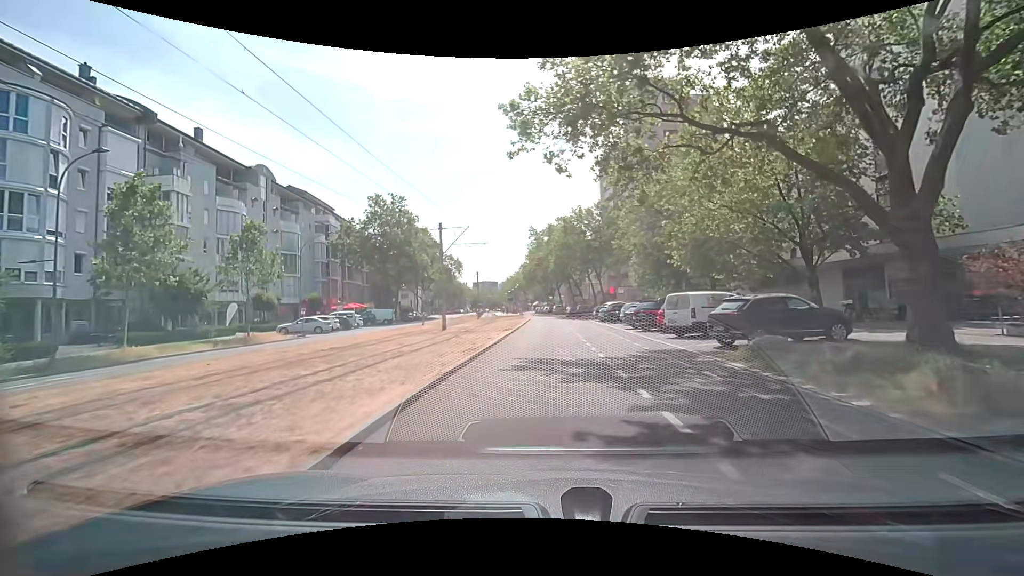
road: tertiary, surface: asphalt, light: Day
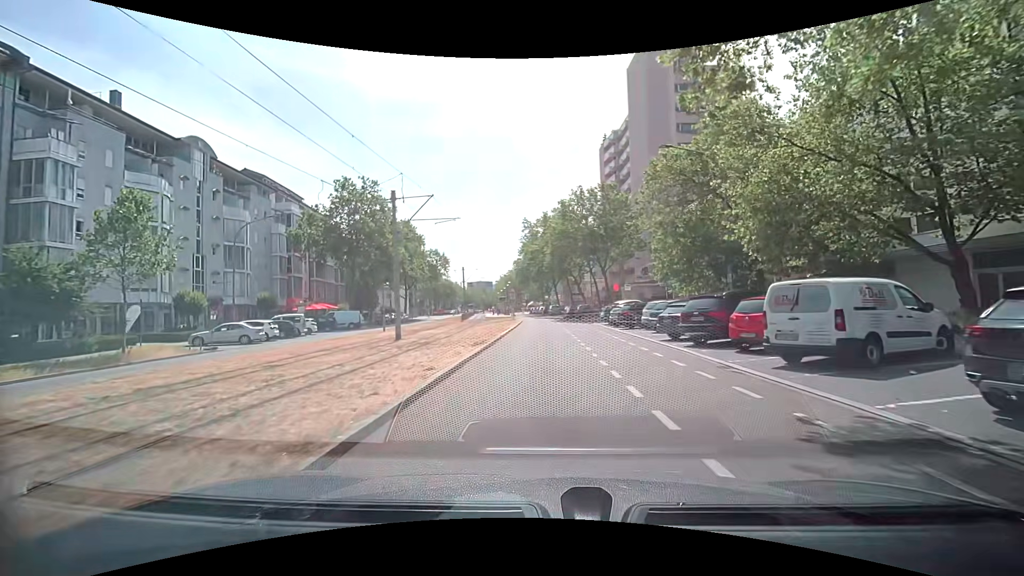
(0.0, +9.9) m; -1°
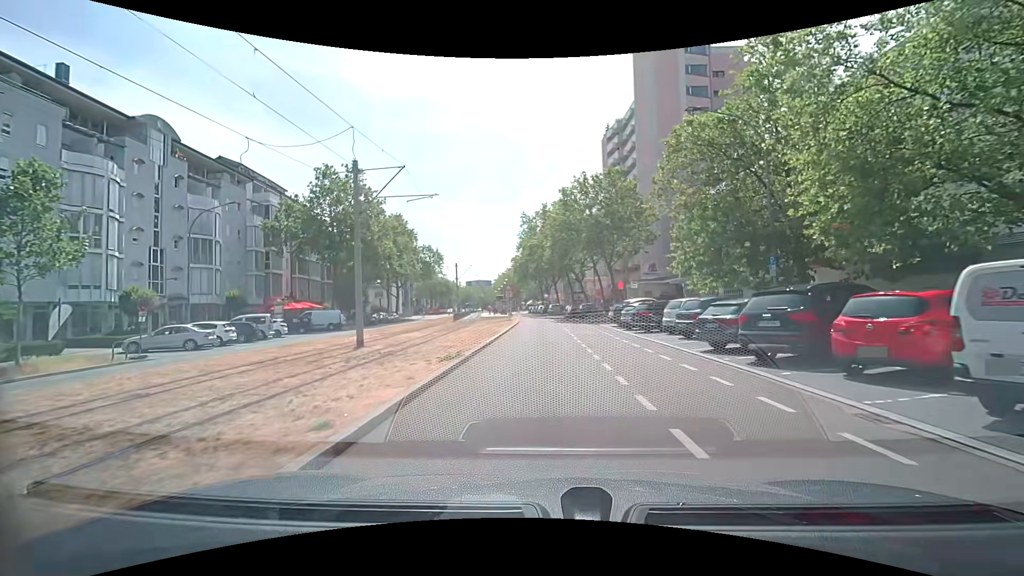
(+0.1, +5.0) m; 0°
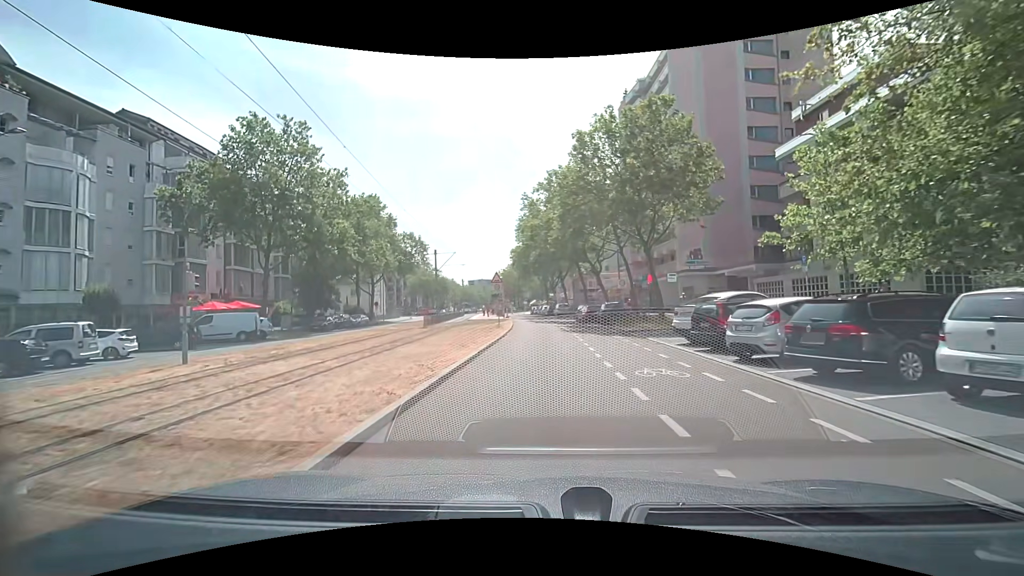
(+0.2, +15.3) m; +1°
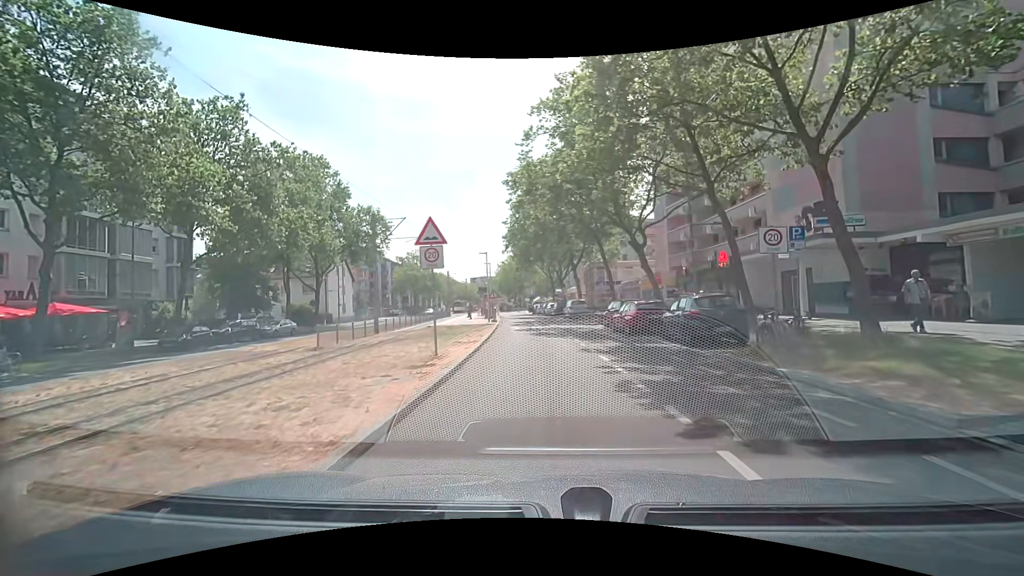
(-0.1, +19.3) m; -1°
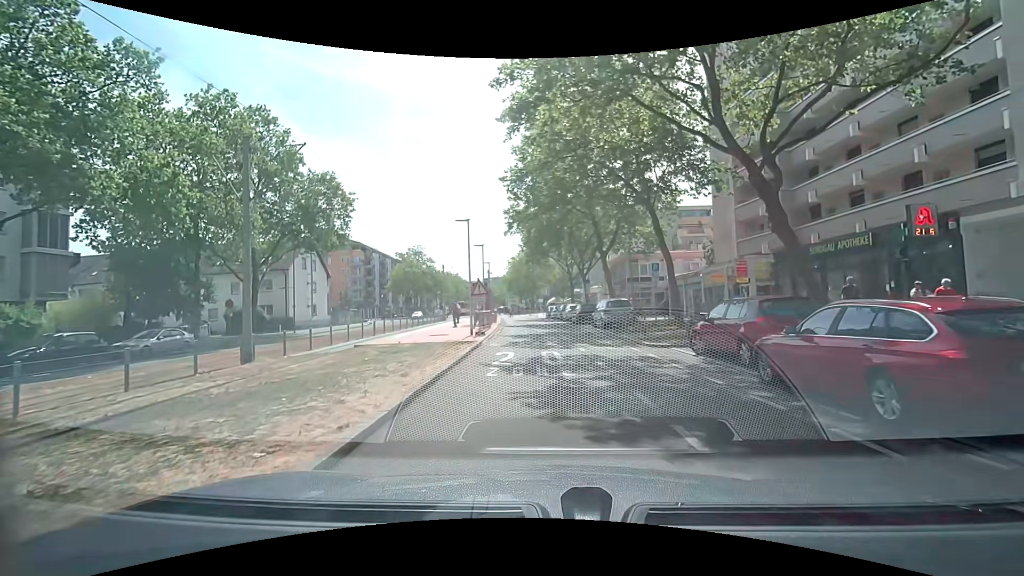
(-0.1, +14.6) m; -2°
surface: paving_stones
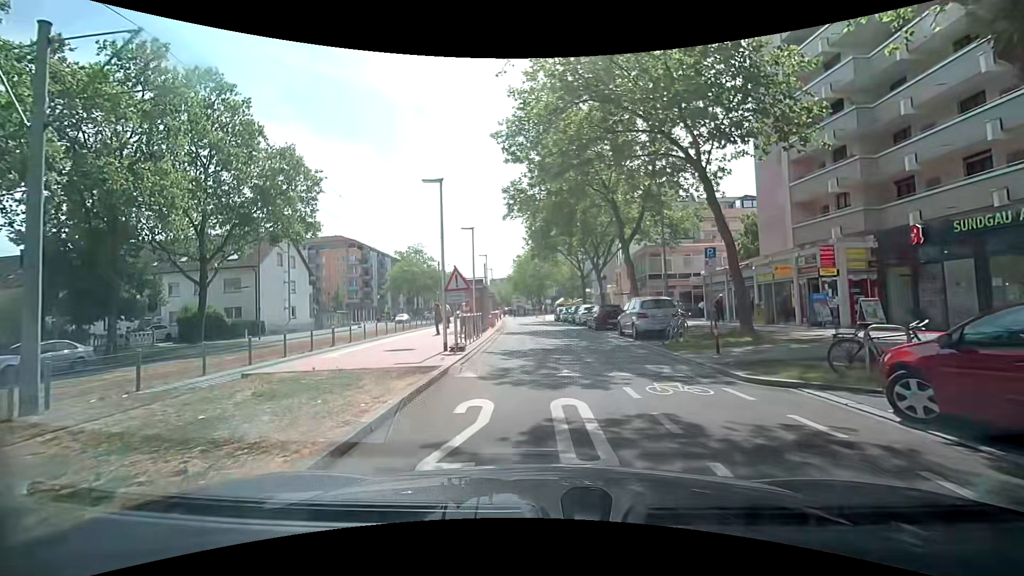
(0.0, +7.3) m; +1°
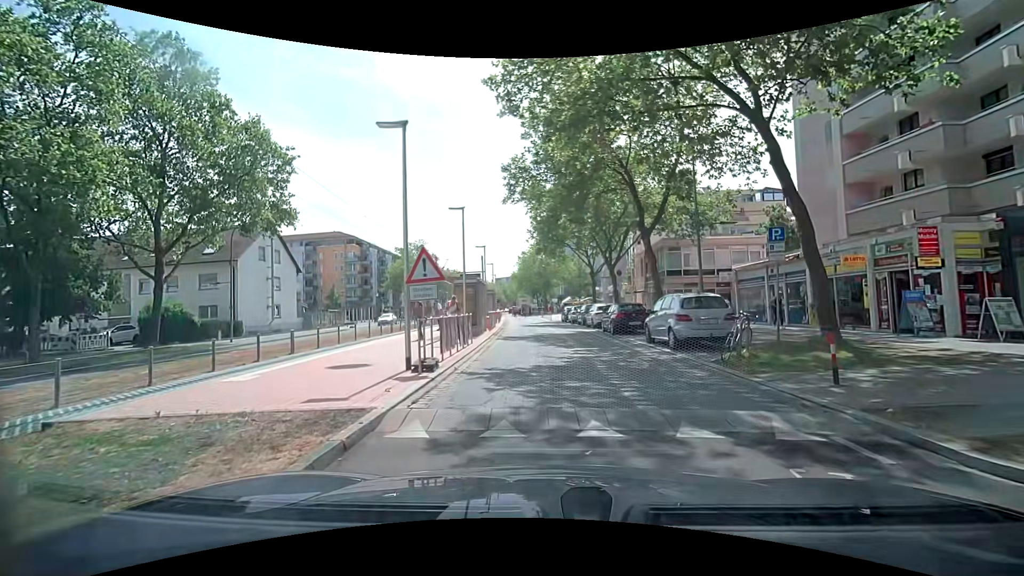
(-0.1, +4.6) m; -2°
(0, +10) (0, +20) (0, +30) (-1, +40) (-2, +50) (-3, +60) (-4, +70) (-5, +80) (-5, +90) (-6, +100) m
